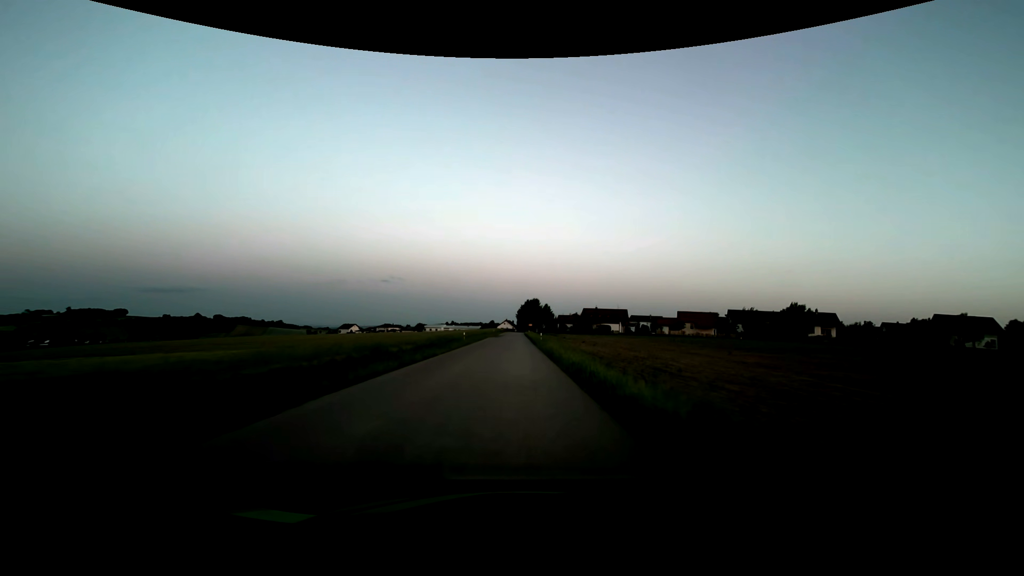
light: Dusk
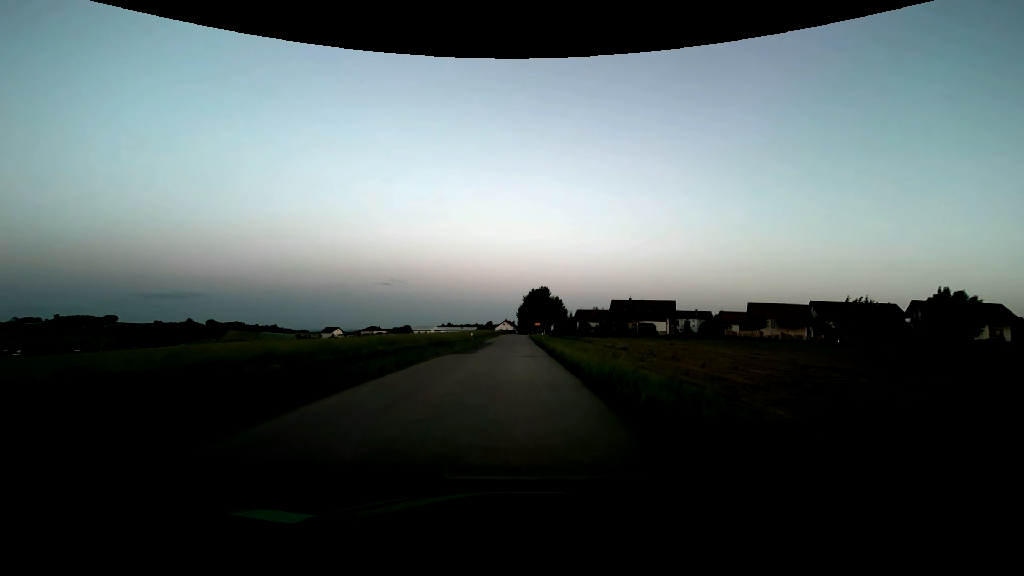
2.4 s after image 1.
(-0.1, +45.6) m; 0°
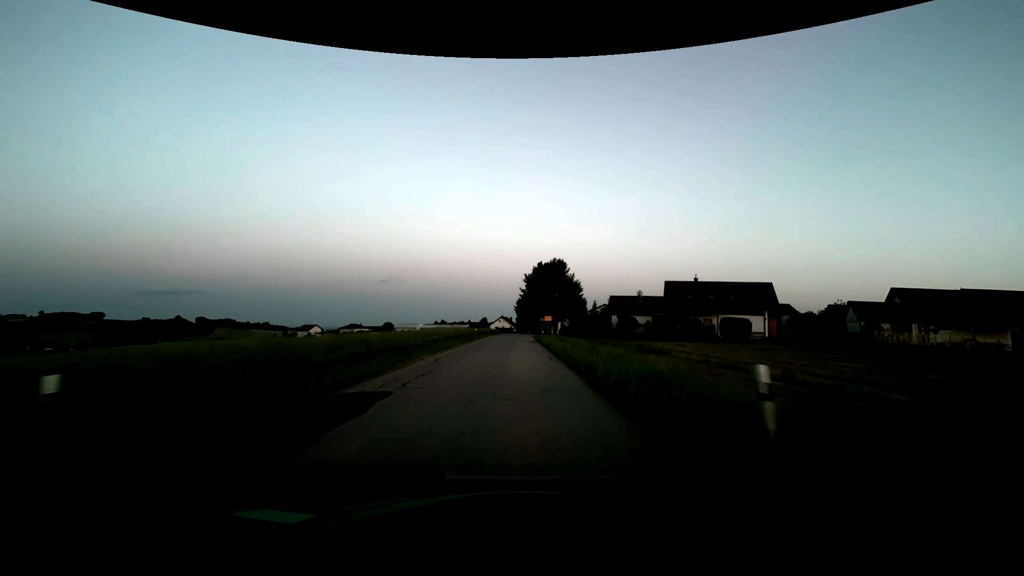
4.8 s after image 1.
(+0.1, +40.9) m; 0°
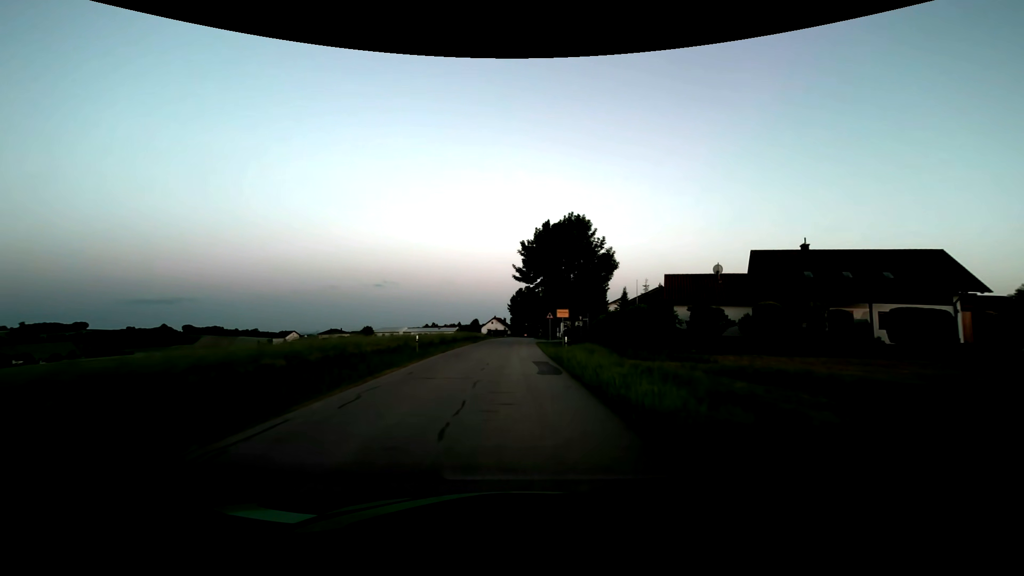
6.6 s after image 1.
(+0.2, +27.4) m; +1°
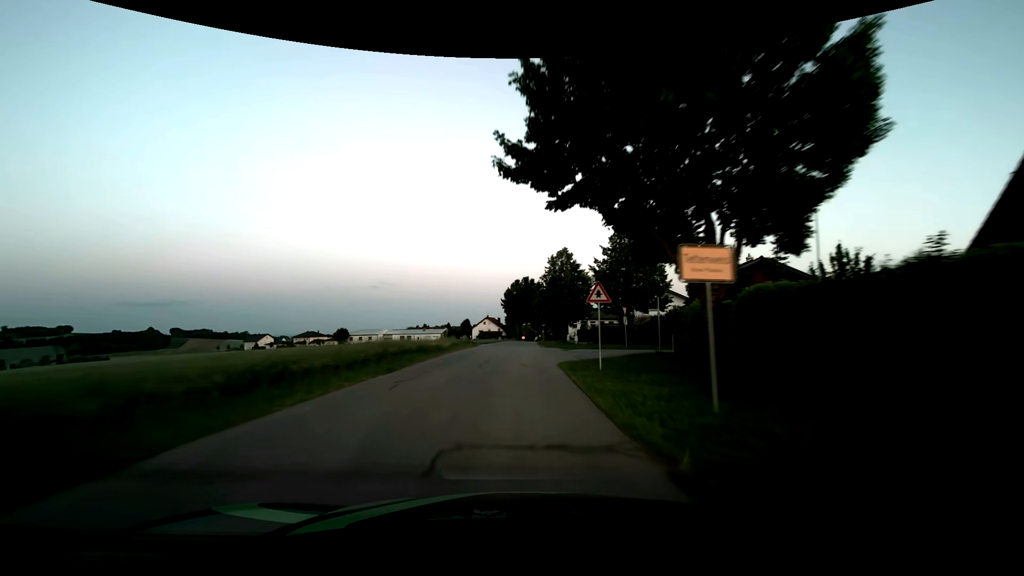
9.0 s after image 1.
(+0.1, +29.3) m; 0°
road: tertiary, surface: asphalt
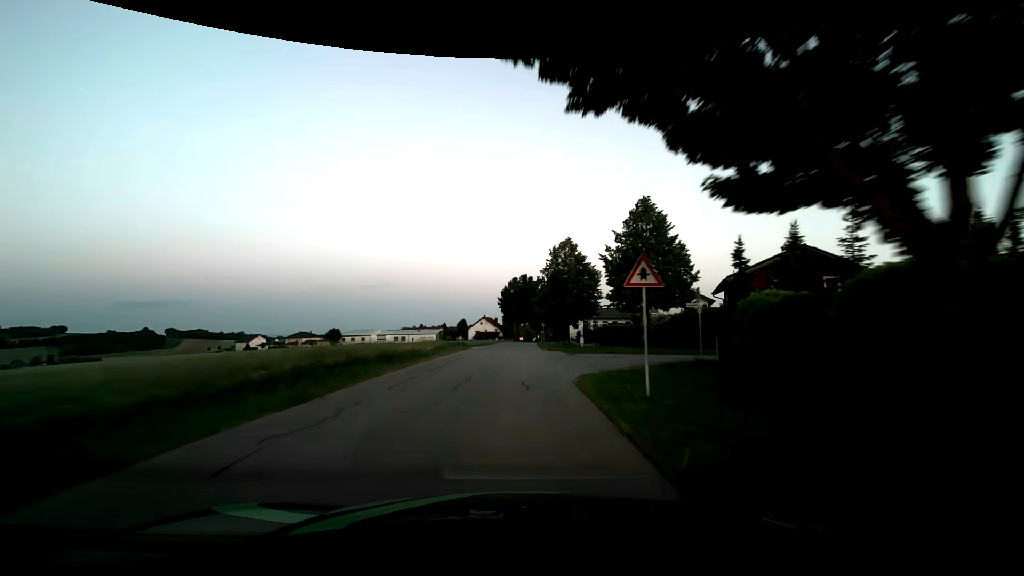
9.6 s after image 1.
(0.0, +6.4) m; 0°
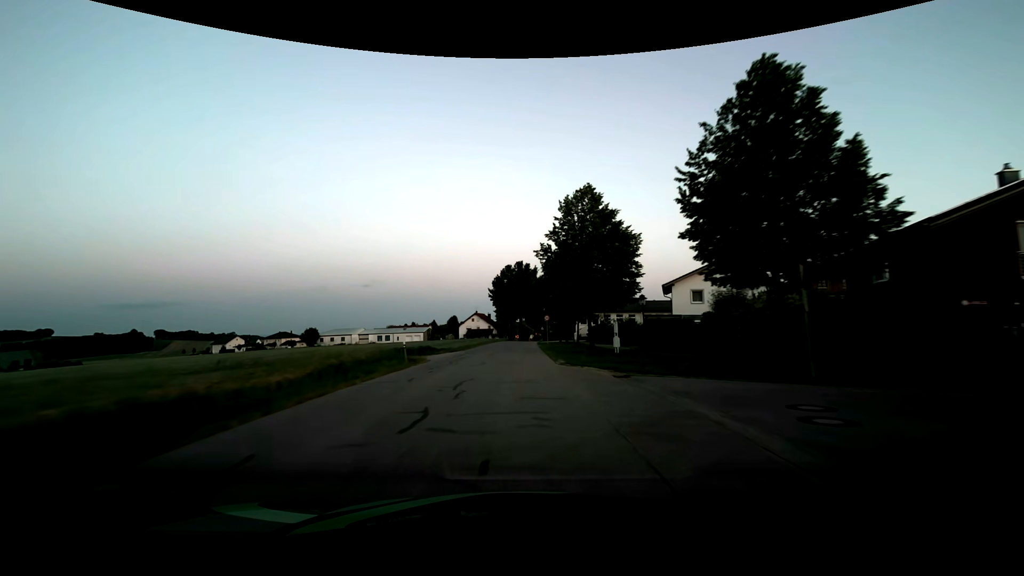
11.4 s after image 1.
(+0.1, +17.9) m; +1°
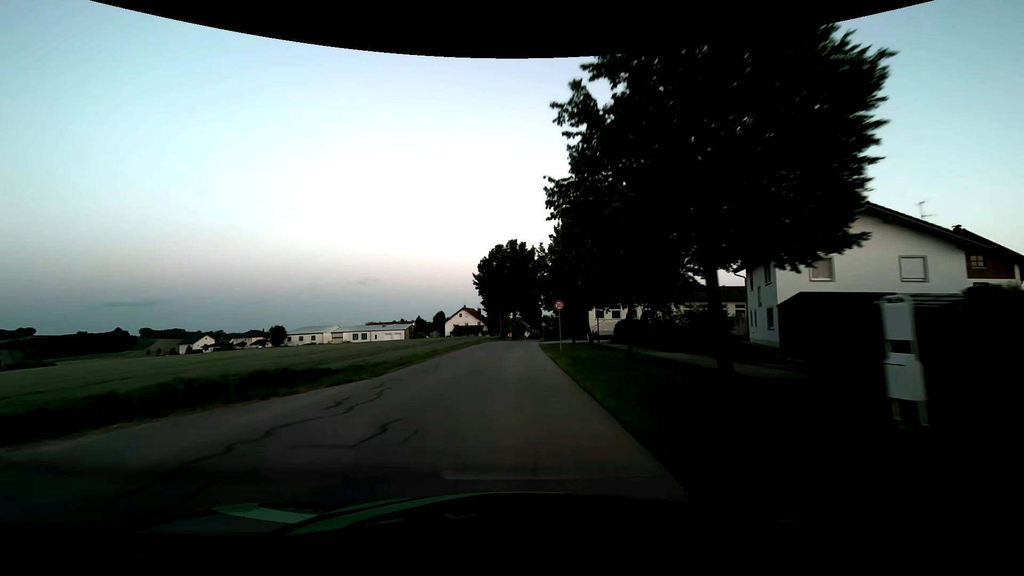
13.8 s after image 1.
(+0.1, +21.0) m; +1°
(0, +10) (0, +20) (0, +30) (0, +40) (0, +50) (+1, +60) (+2, +70) (+3, +80) (+3, +90) (0, +100) m
